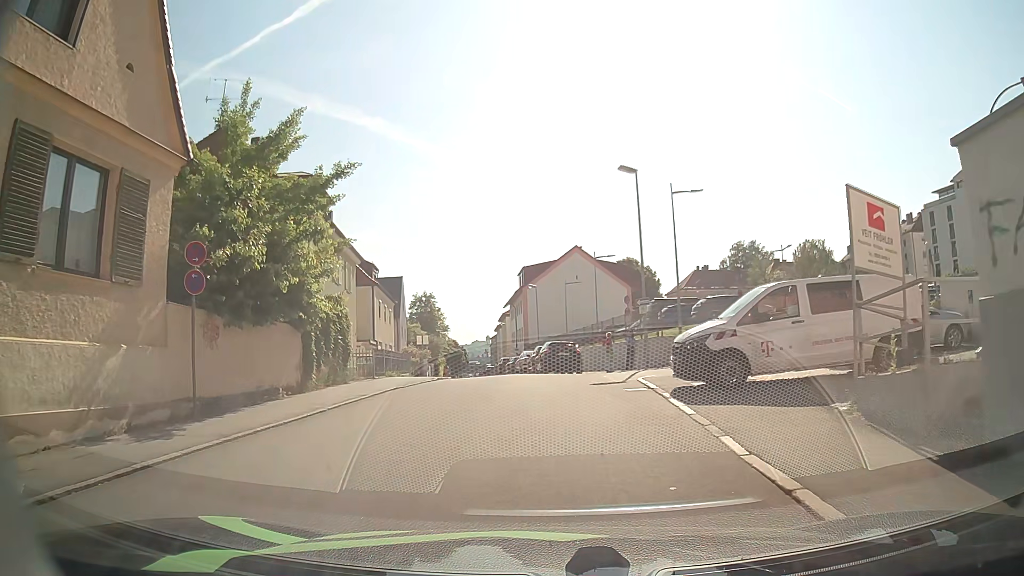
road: residential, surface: asphalt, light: Day
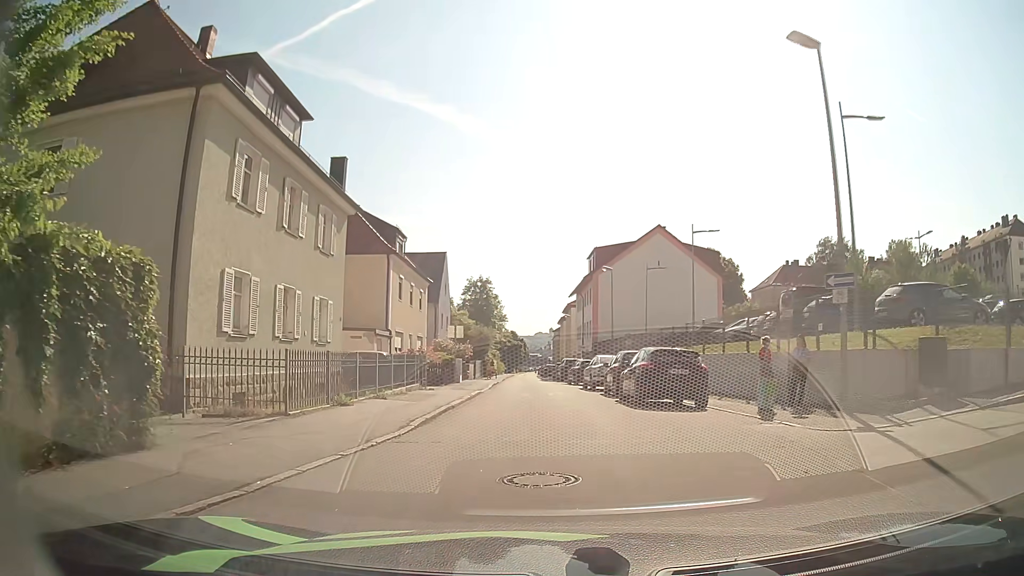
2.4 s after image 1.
(-0.9, +13.3) m; -6°
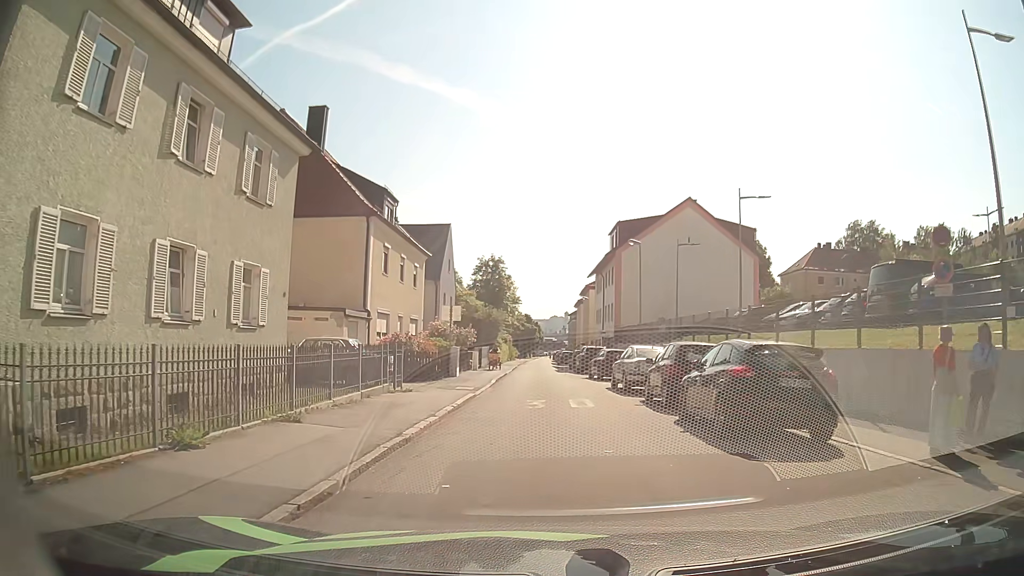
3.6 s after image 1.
(-0.1, +6.8) m; -2°
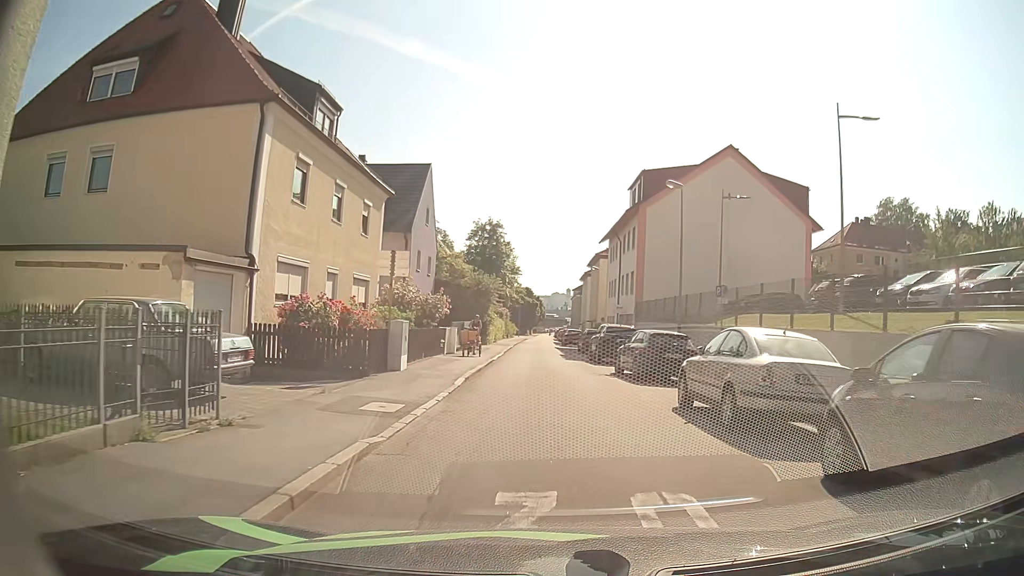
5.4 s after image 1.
(-0.1, +11.6) m; +1°
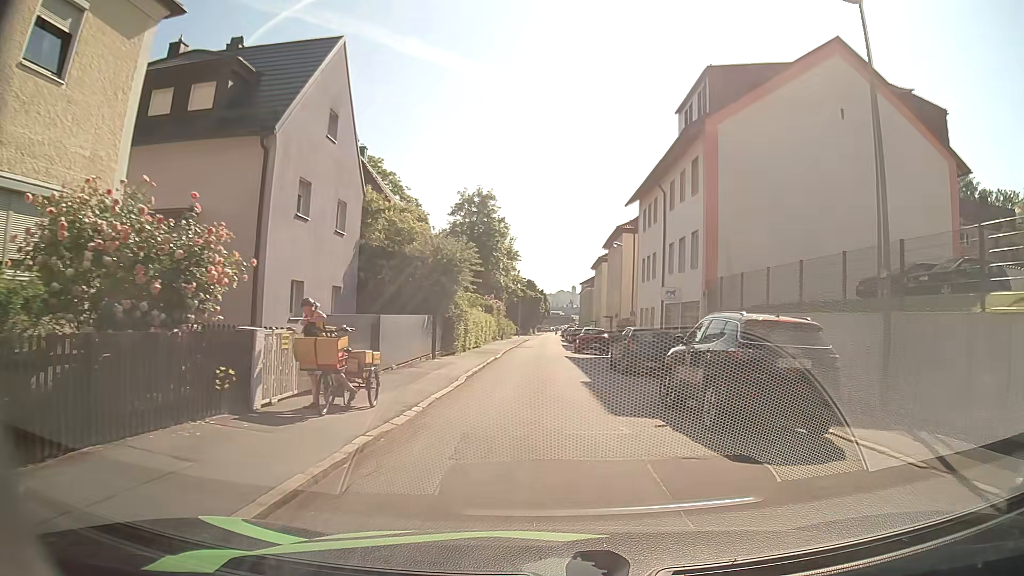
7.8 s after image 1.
(-0.3, +18.9) m; -1°
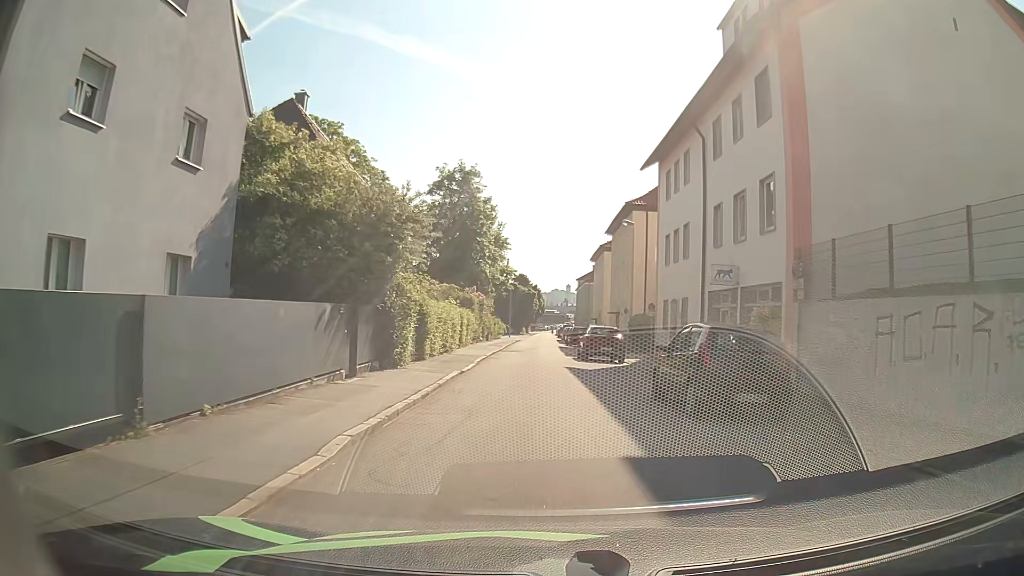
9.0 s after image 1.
(0.0, +10.3) m; +1°
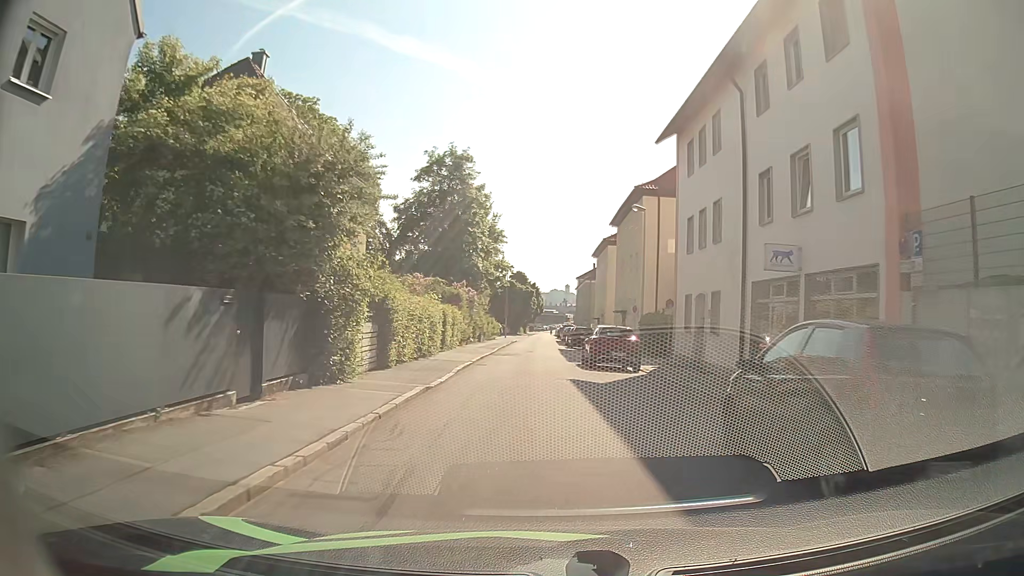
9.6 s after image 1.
(0.0, +5.4) m; 0°
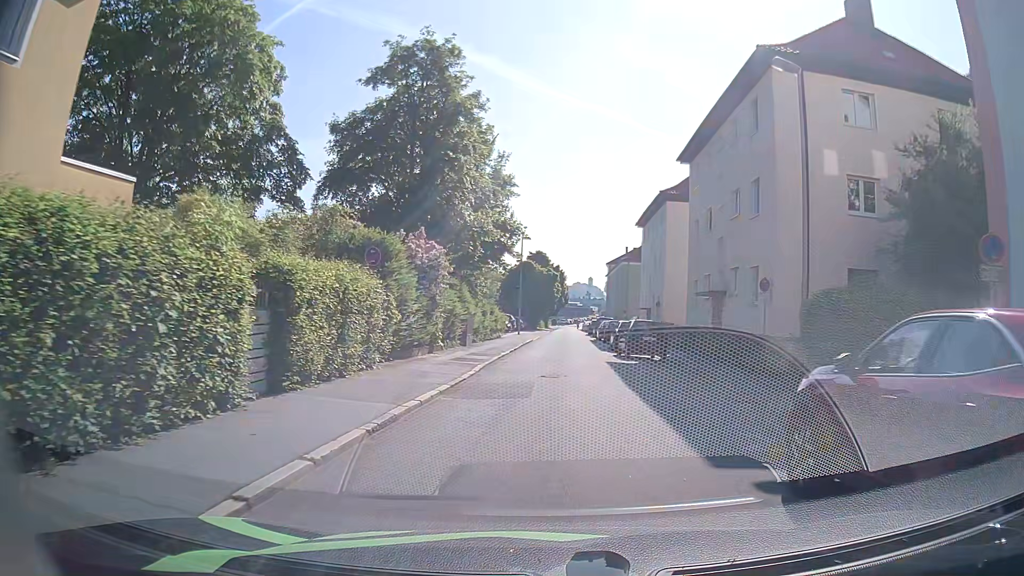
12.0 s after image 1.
(-0.4, +20.7) m; -2°
(0, +10) (0, +20) (+1, +30) (+1, +40) (+1, +50) (+1, +60) (+2, +70) (+2, +80) (+3, +90) (+3, +100) m
